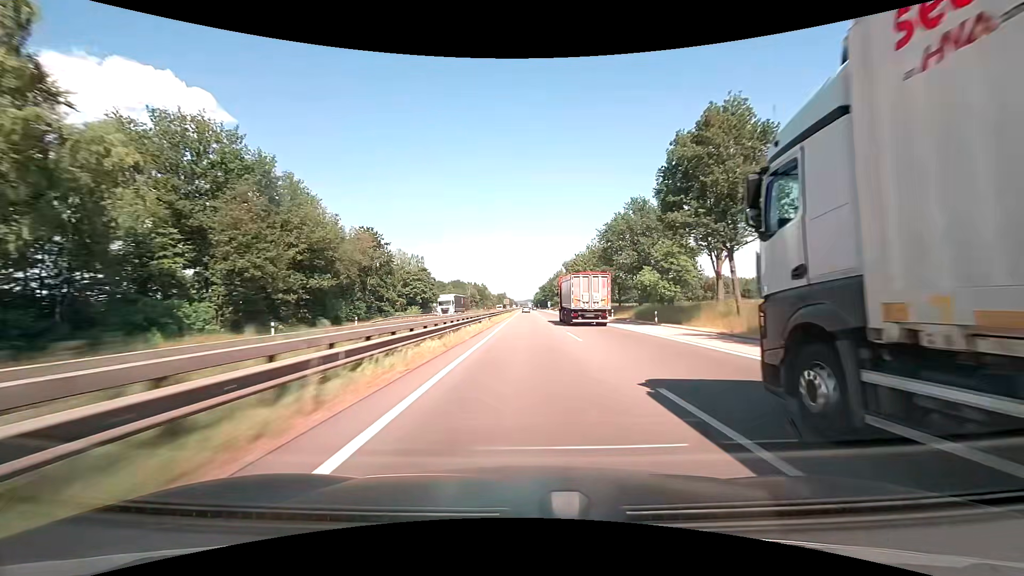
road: motorway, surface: asphalt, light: Day
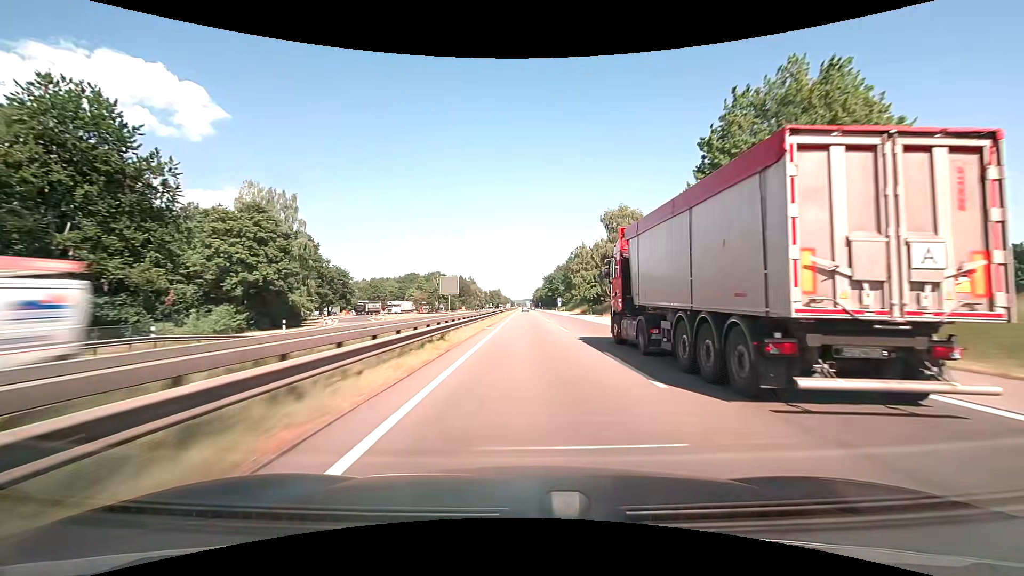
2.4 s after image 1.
(-0.2, +82.1) m; 0°
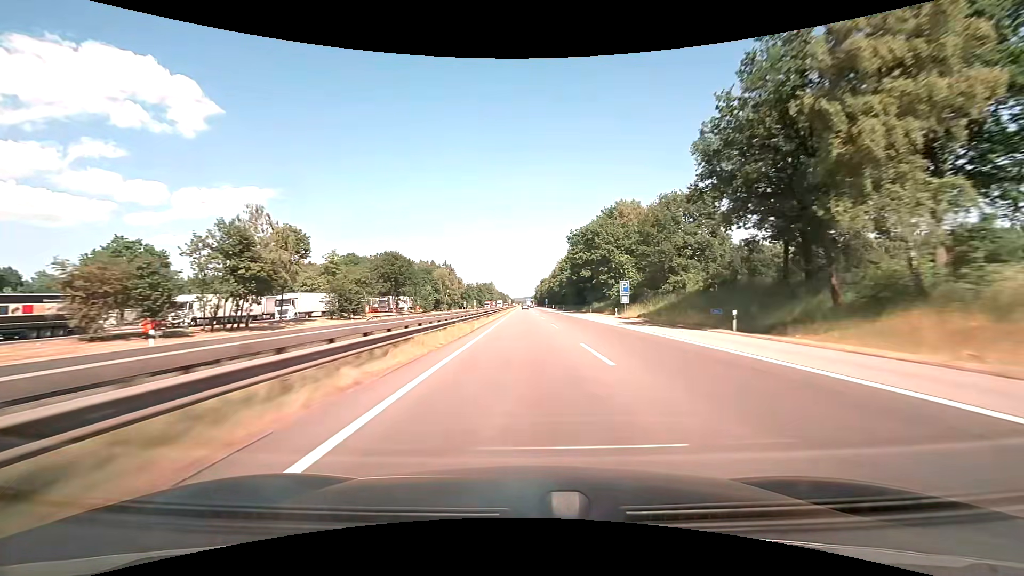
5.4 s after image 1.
(-0.2, +103.5) m; 0°
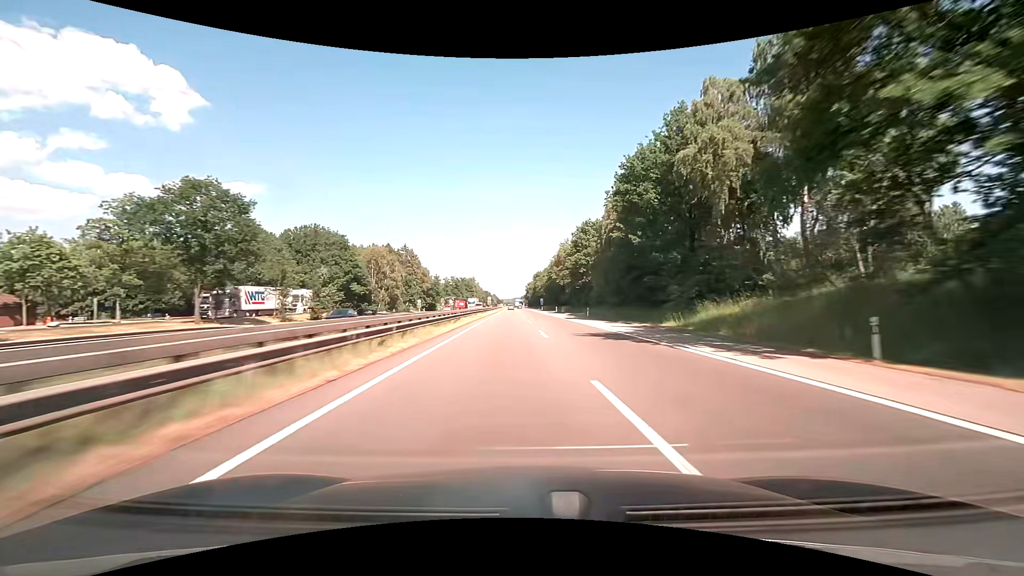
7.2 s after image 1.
(+0.1, +61.1) m; +1°
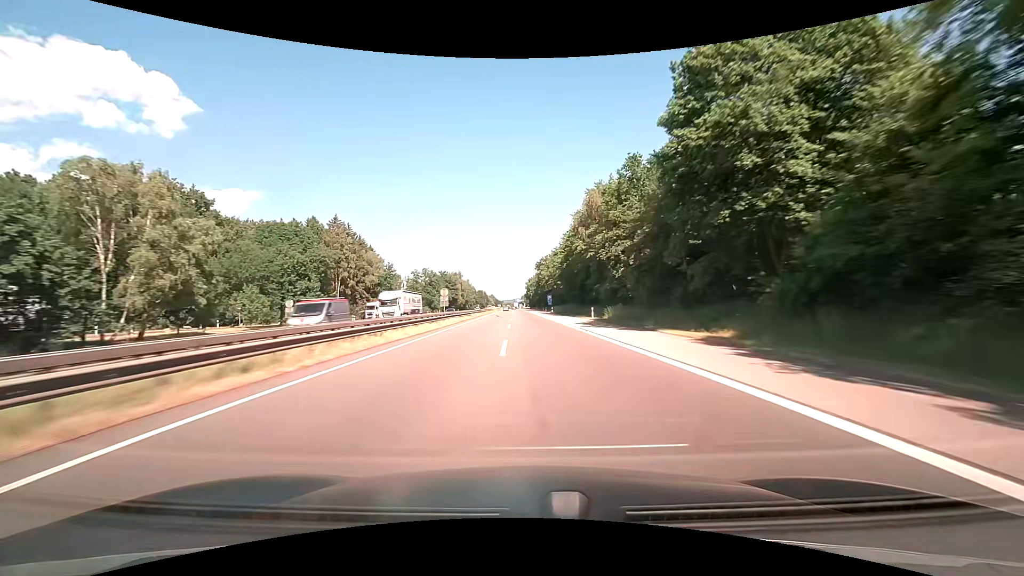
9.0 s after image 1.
(+0.5, +59.8) m; 0°
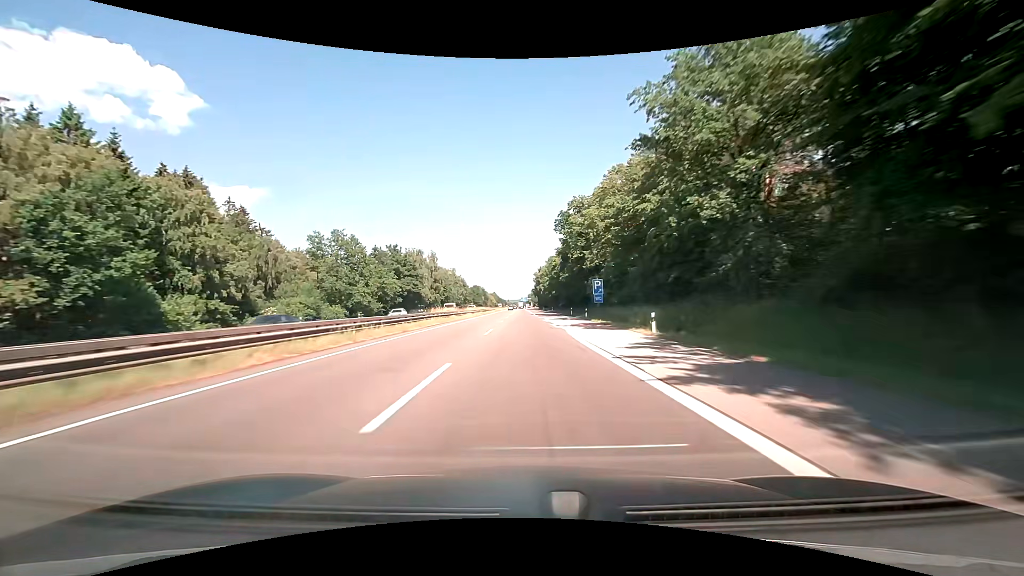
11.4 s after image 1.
(-0.3, +78.7) m; -1°
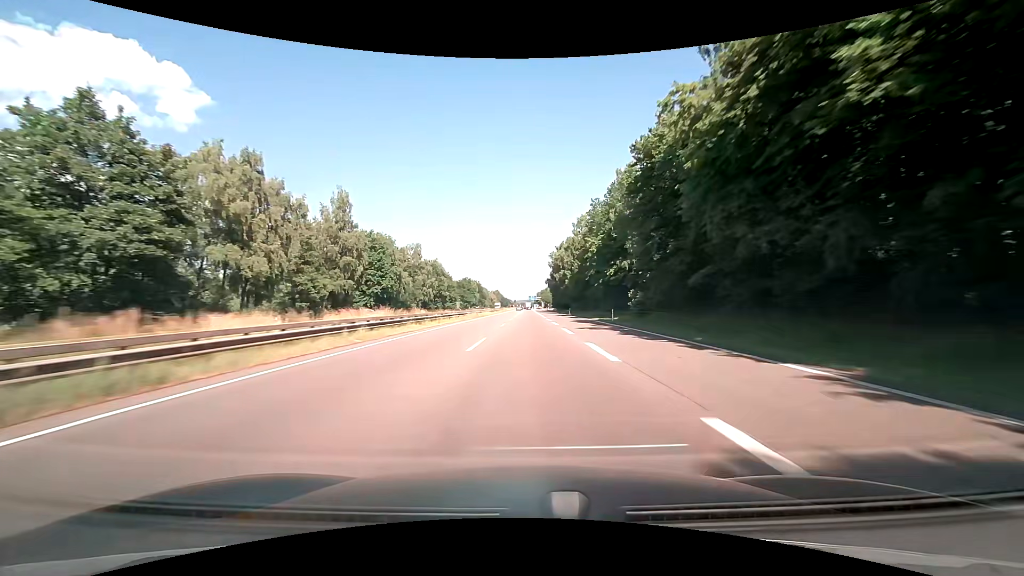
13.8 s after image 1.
(-0.3, +79.1) m; 0°
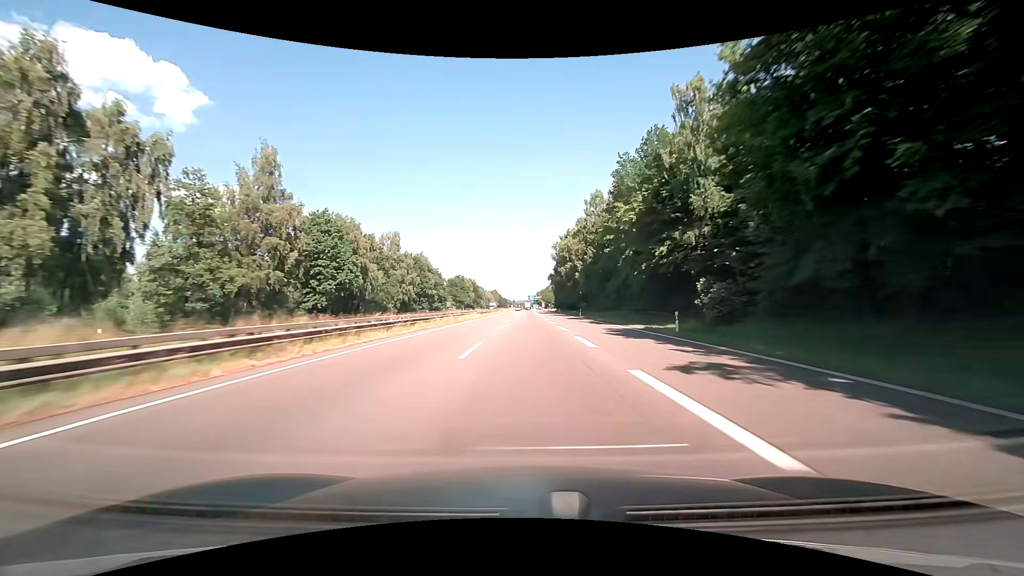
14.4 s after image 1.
(0.0, +19.9) m; 0°
